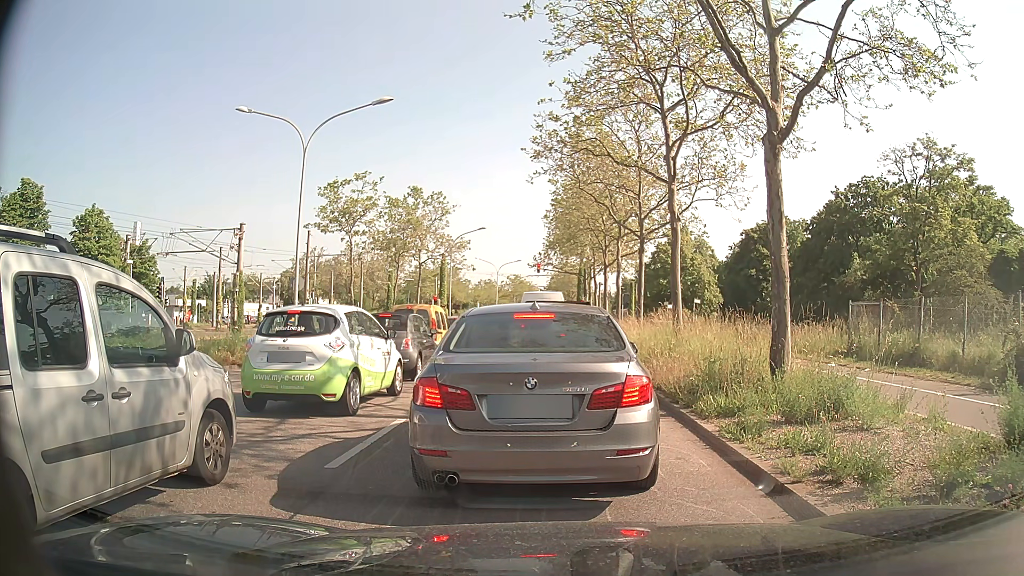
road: primary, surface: asphalt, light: Day
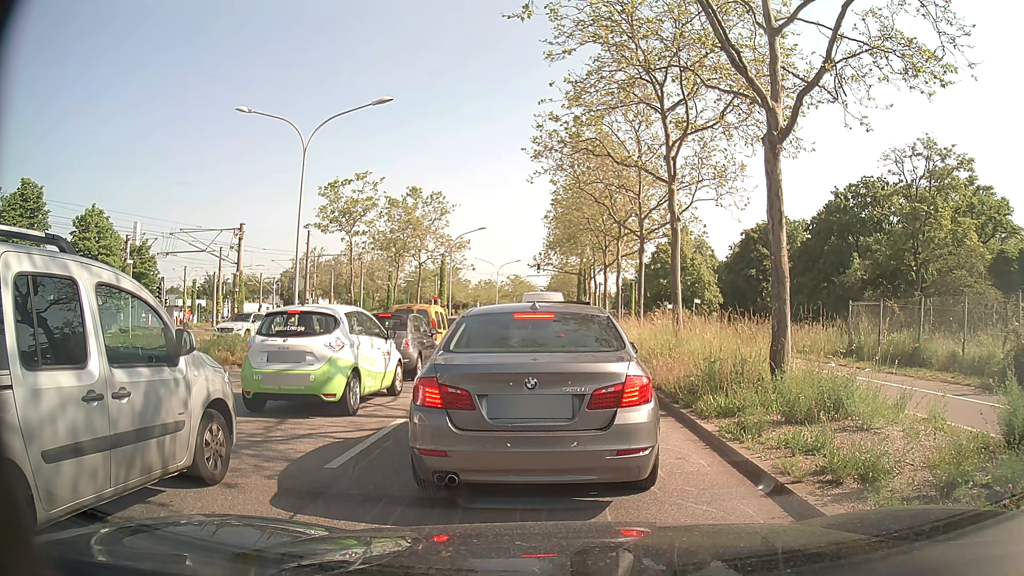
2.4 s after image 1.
(0.0, 0.0) m; 0°
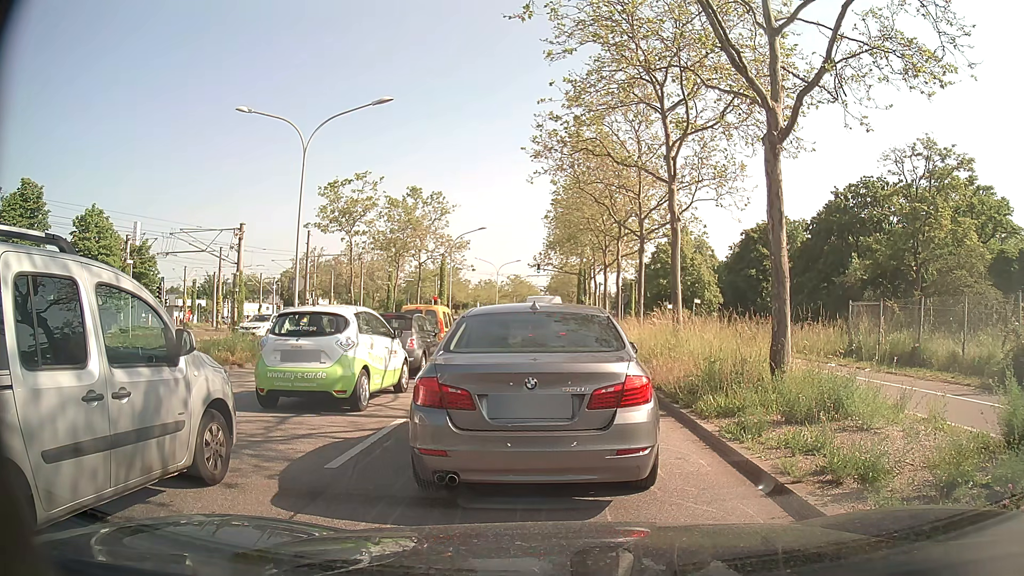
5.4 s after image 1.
(0.0, 0.0) m; 0°
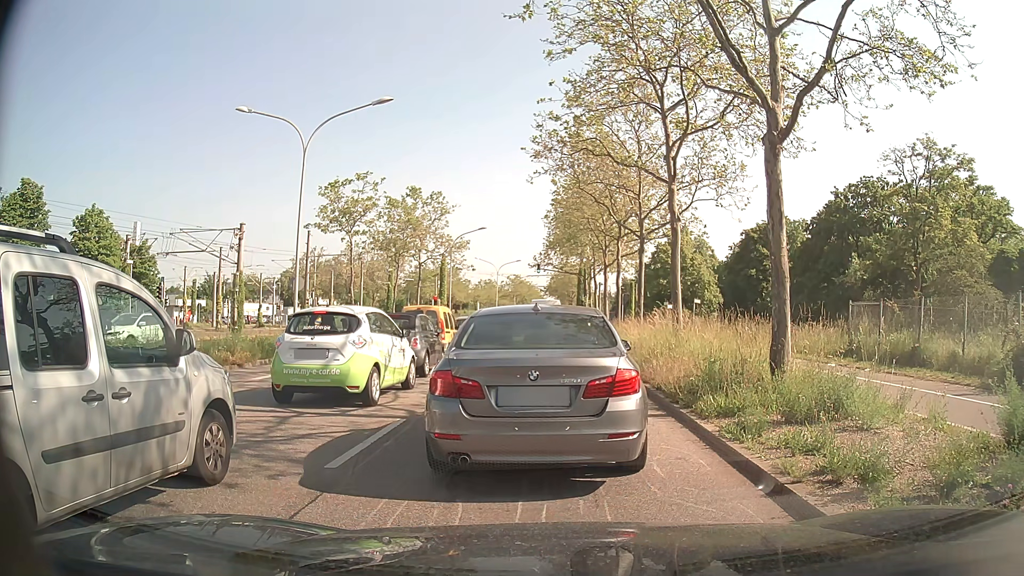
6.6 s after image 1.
(0.0, 0.0) m; 0°
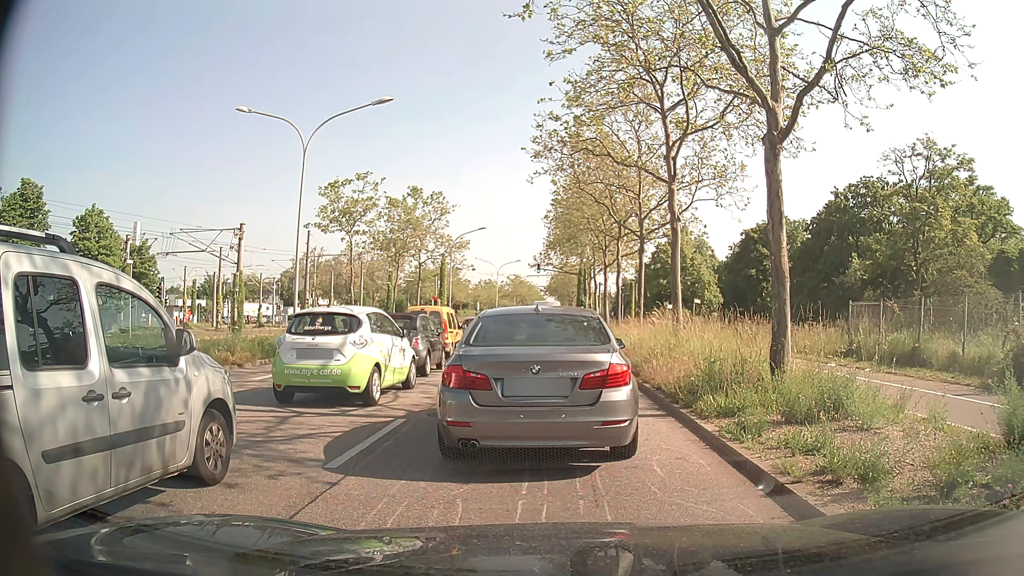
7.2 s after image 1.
(0.0, 0.0) m; 0°
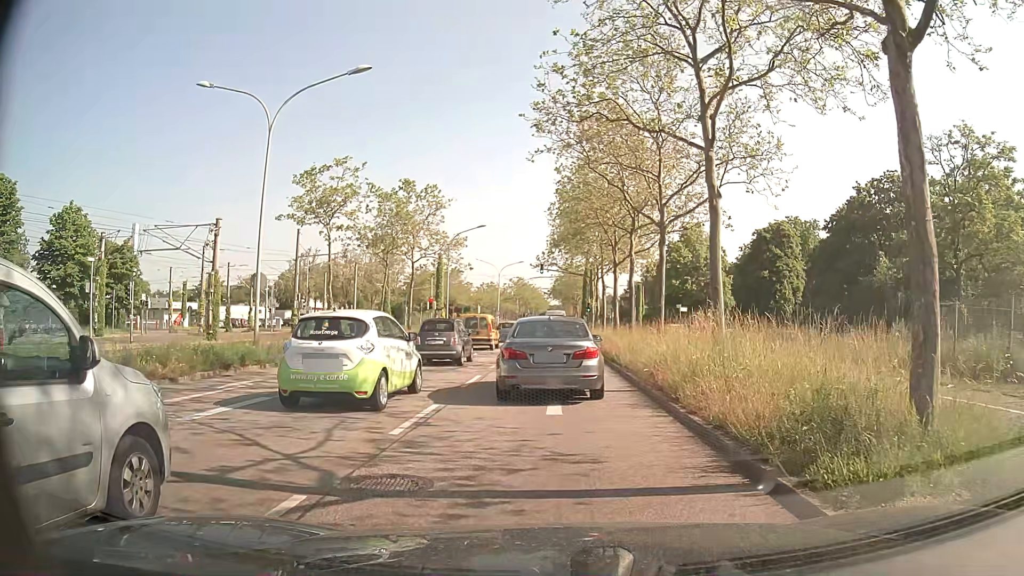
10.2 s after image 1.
(0.0, +4.3) m; -1°
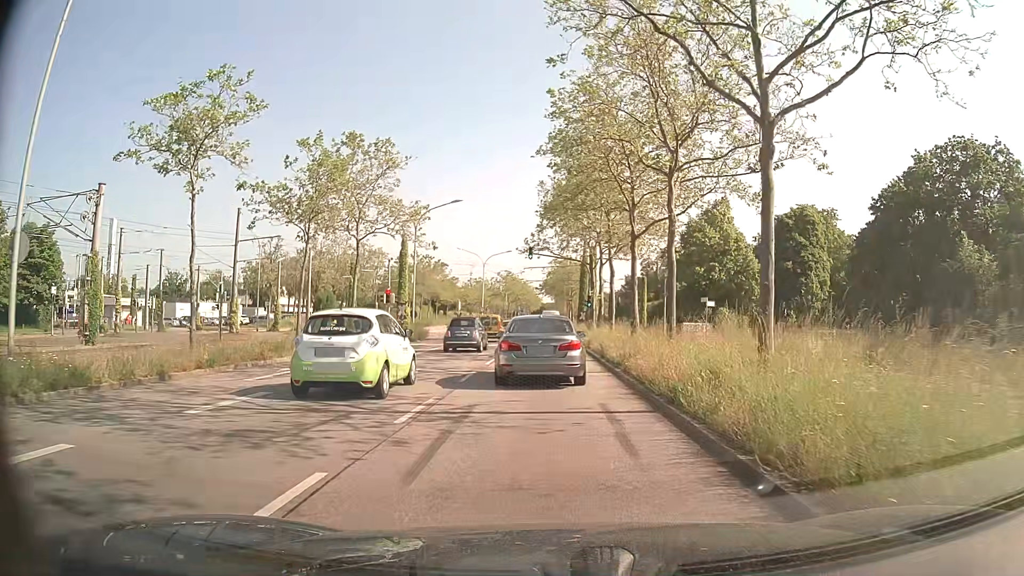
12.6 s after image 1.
(+0.2, +11.9) m; +2°
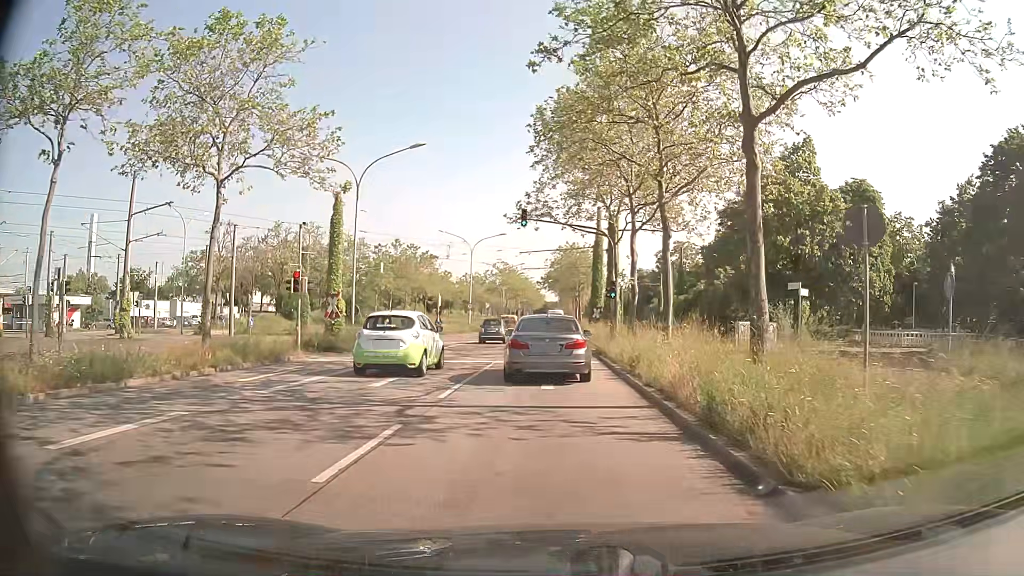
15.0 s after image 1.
(-0.2, +15.6) m; -1°
(0, +10) (0, +20) (0, +30) (0, +40) (0, +50) (0, +60) (0, +70) (0, +80) (0, +90) (0, +100) m
